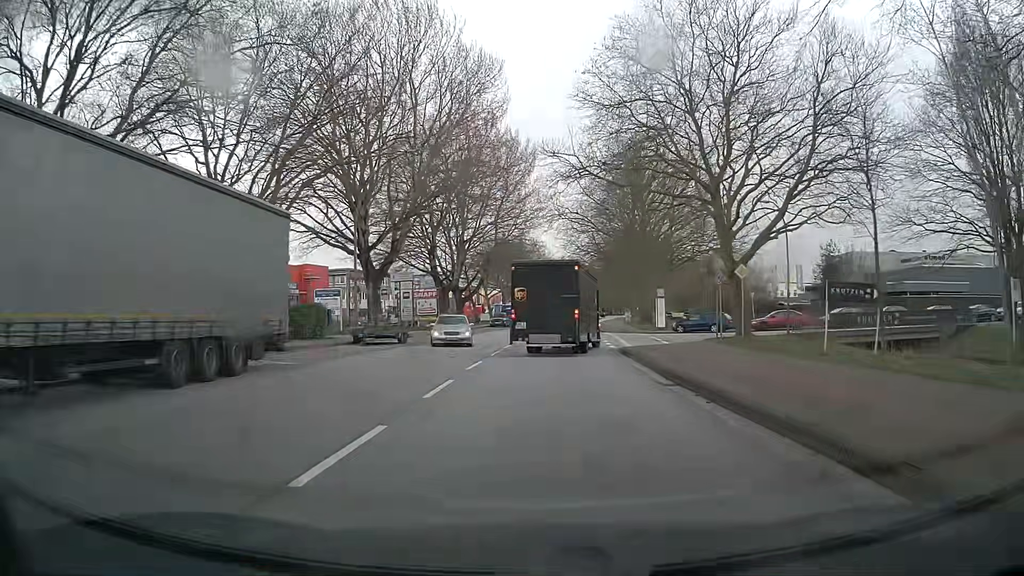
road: secondary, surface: asphalt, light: Day
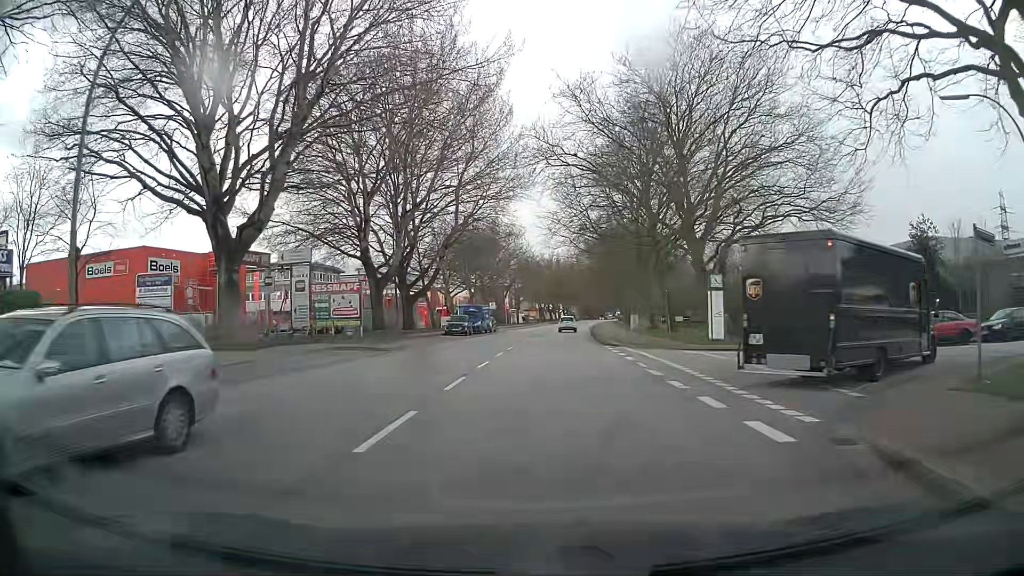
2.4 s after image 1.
(+0.5, +22.1) m; +2°
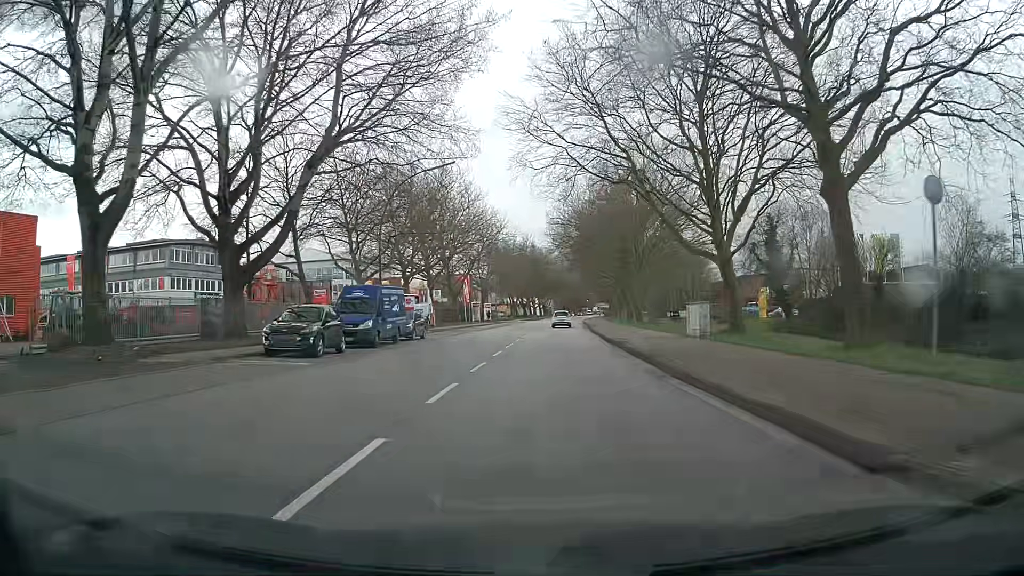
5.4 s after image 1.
(+0.6, +33.0) m; +2°
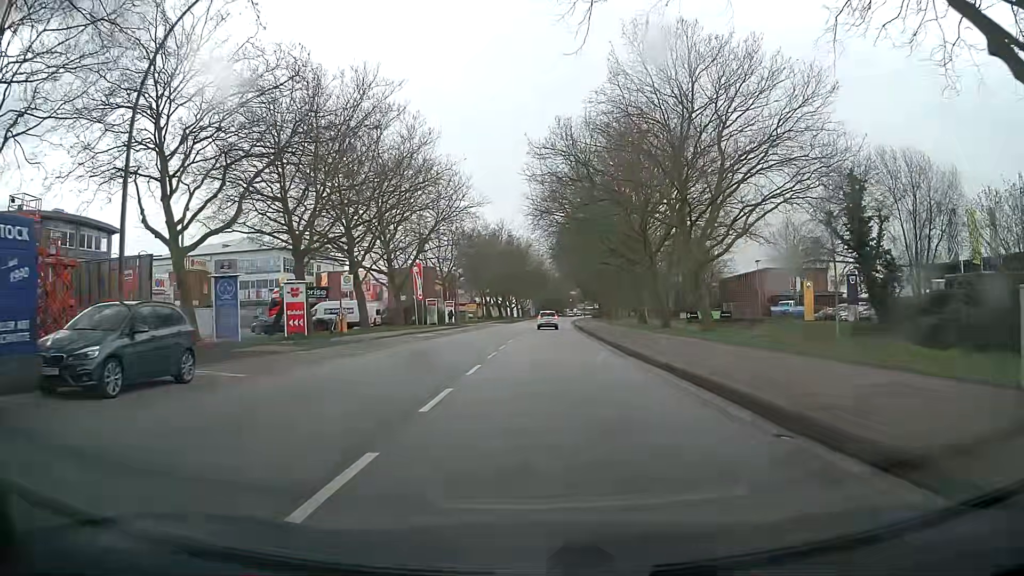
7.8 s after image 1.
(+0.2, +24.7) m; +2°
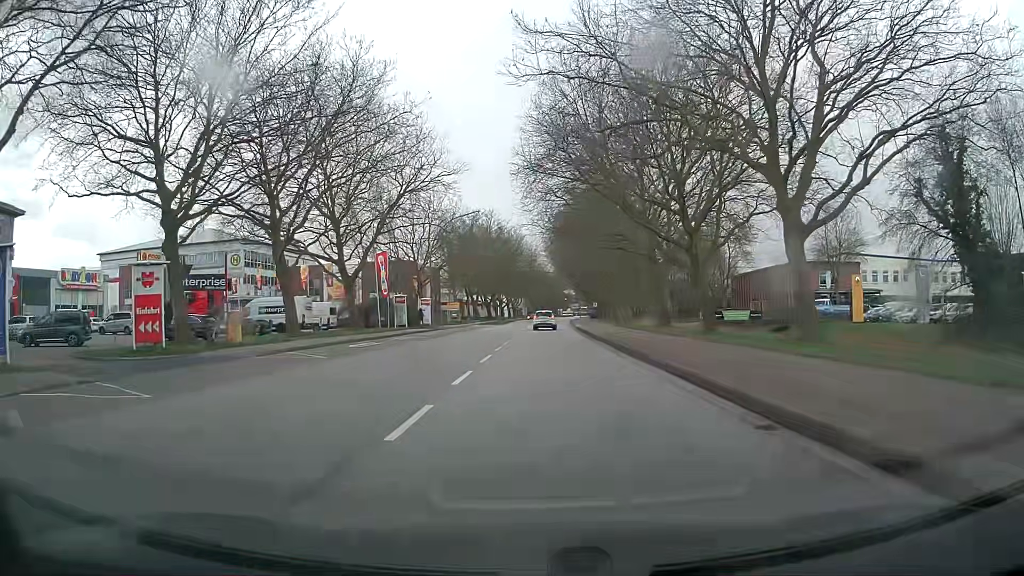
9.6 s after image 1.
(0.0, +14.0) m; 0°
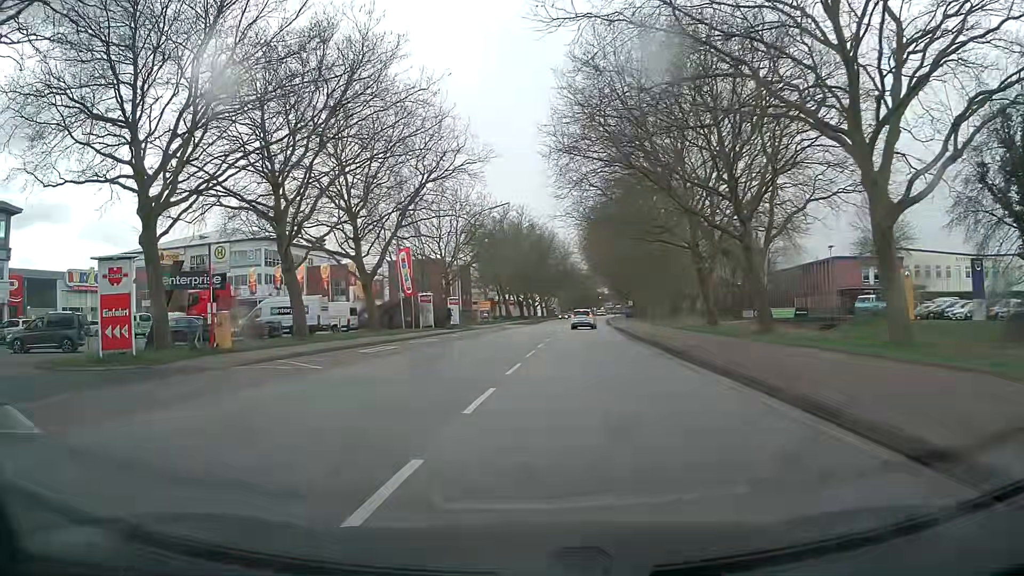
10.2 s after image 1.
(0.0, +3.8) m; -1°
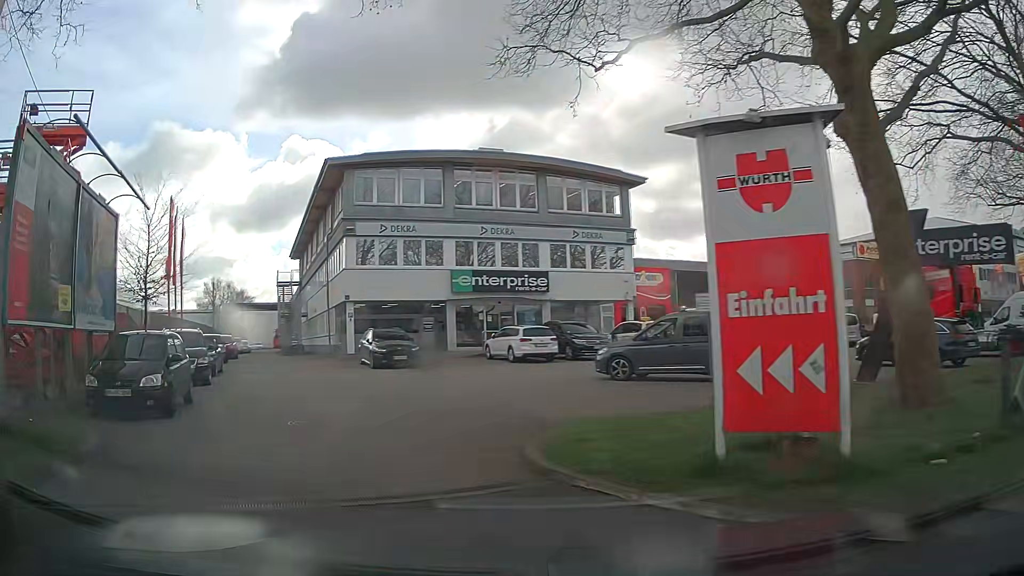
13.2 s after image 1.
(-6.5, +12.6) m; -62°
